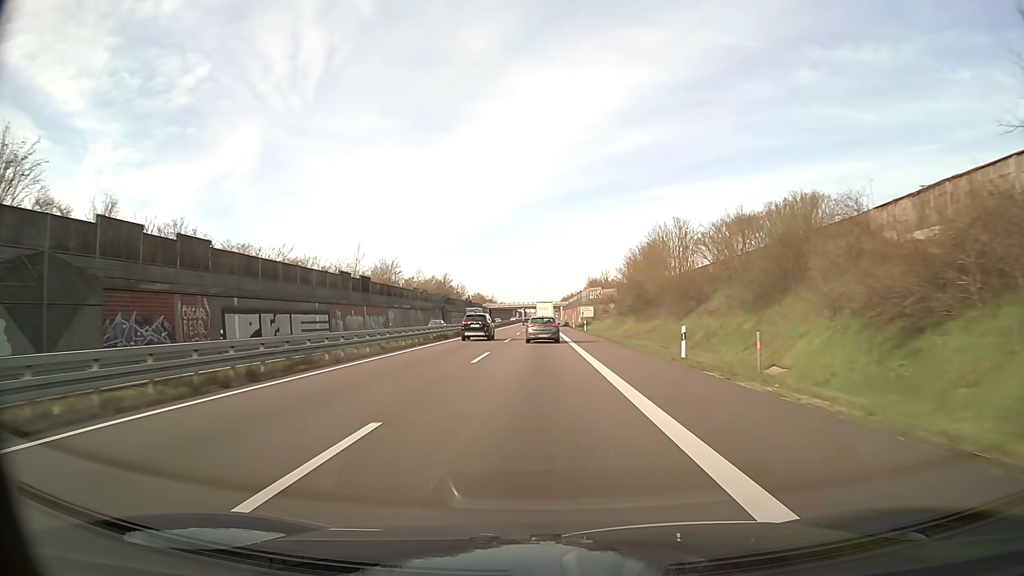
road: trunk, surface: asphalt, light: Day
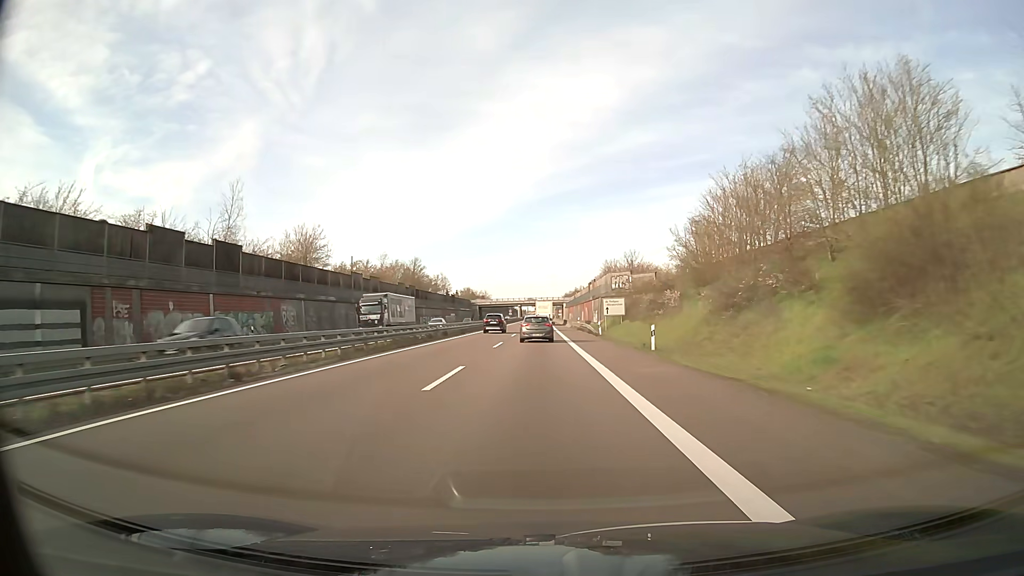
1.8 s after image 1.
(0.0, +44.4) m; 0°
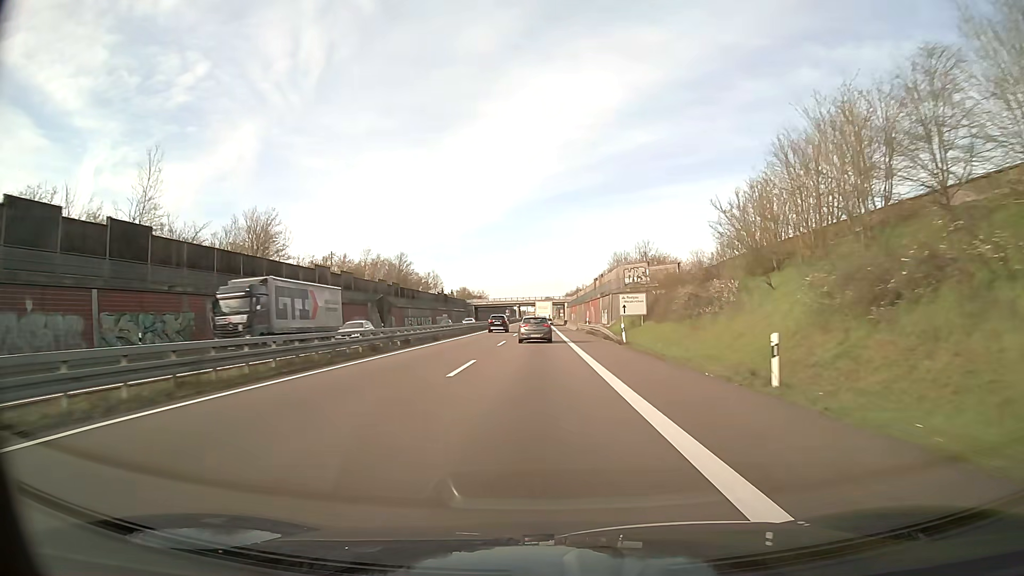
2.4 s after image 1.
(0.0, +14.8) m; 0°
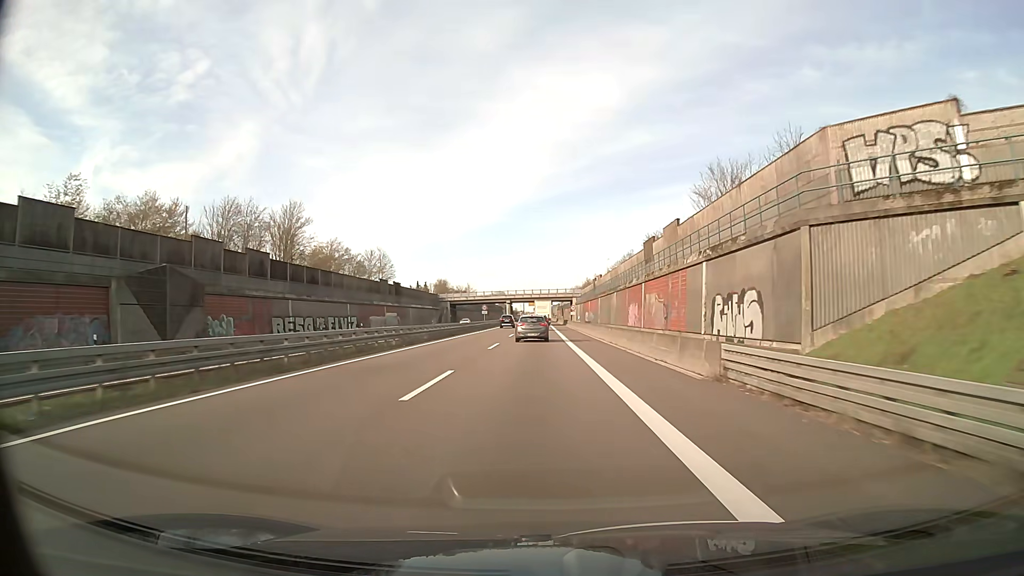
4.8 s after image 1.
(+0.1, +59.0) m; 0°
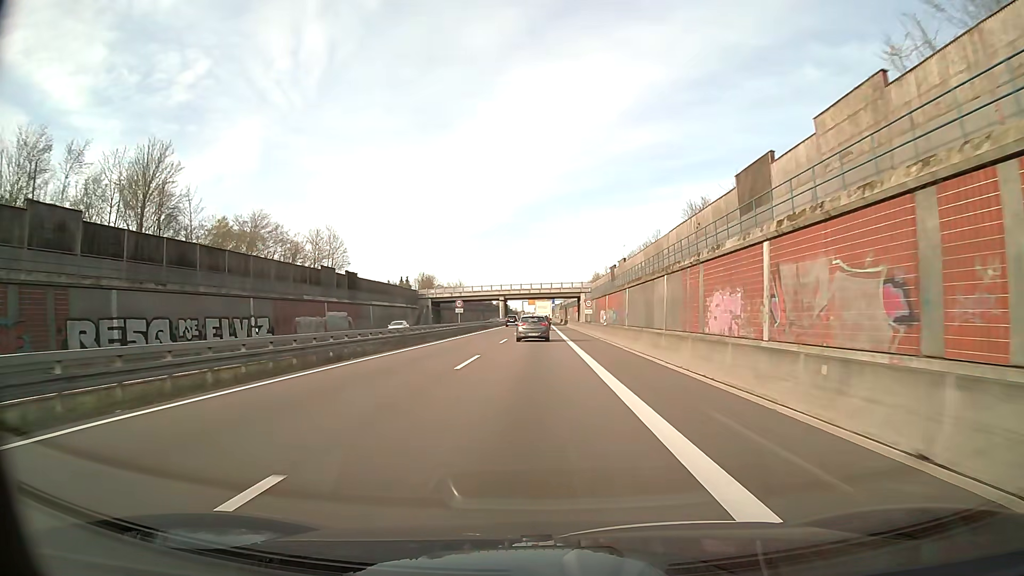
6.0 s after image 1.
(0.0, +29.4) m; 0°
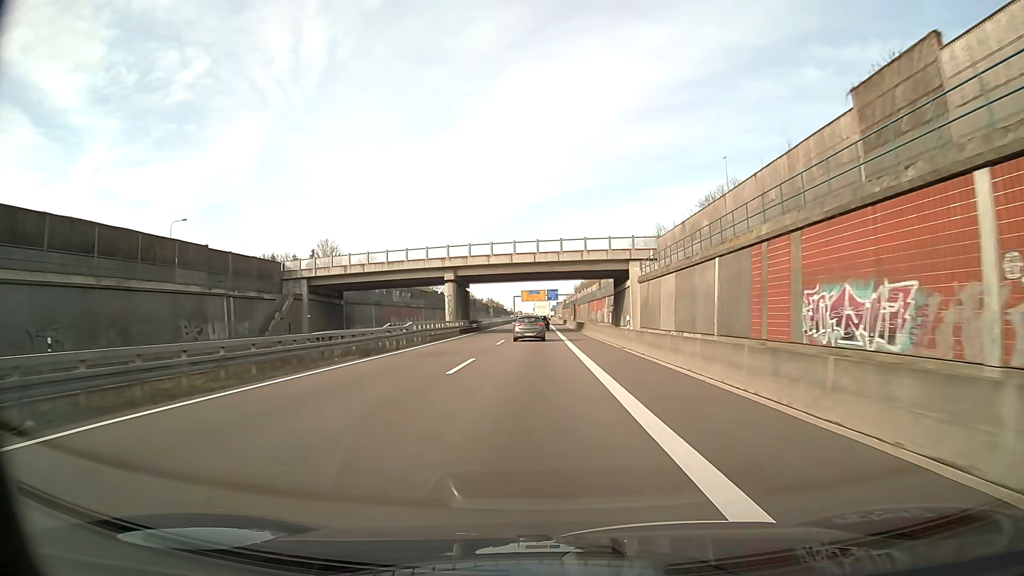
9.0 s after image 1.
(+0.1, +73.5) m; 0°
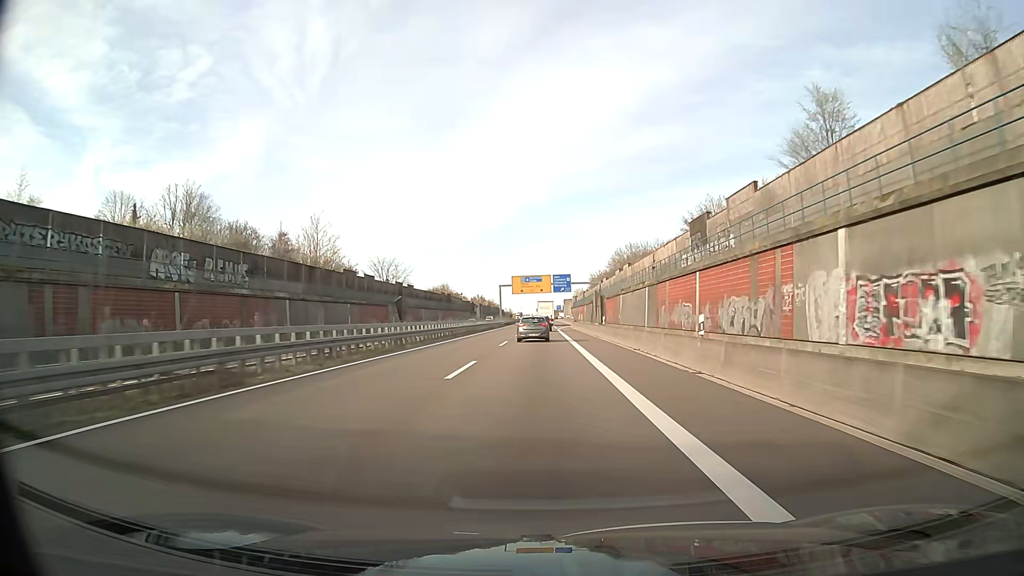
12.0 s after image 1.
(-0.1, +73.8) m; 0°
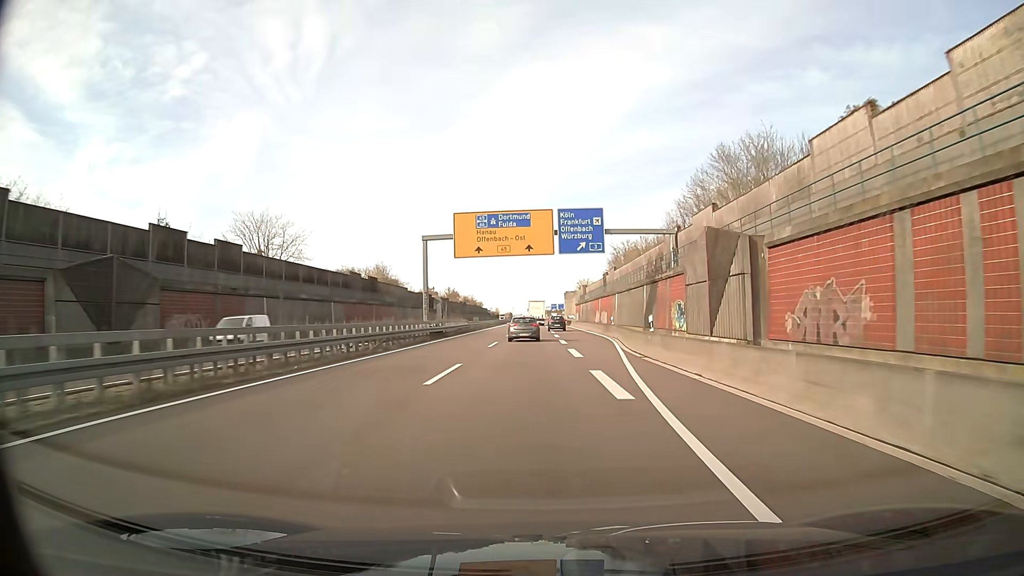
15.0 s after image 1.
(-0.2, +73.8) m; 0°
(0, +10) (0, +20) (0, +30) (0, +40) (+1, +50) (+1, +60) (+1, +70) (+1, +80) (+2, +90) (+2, +100) m
